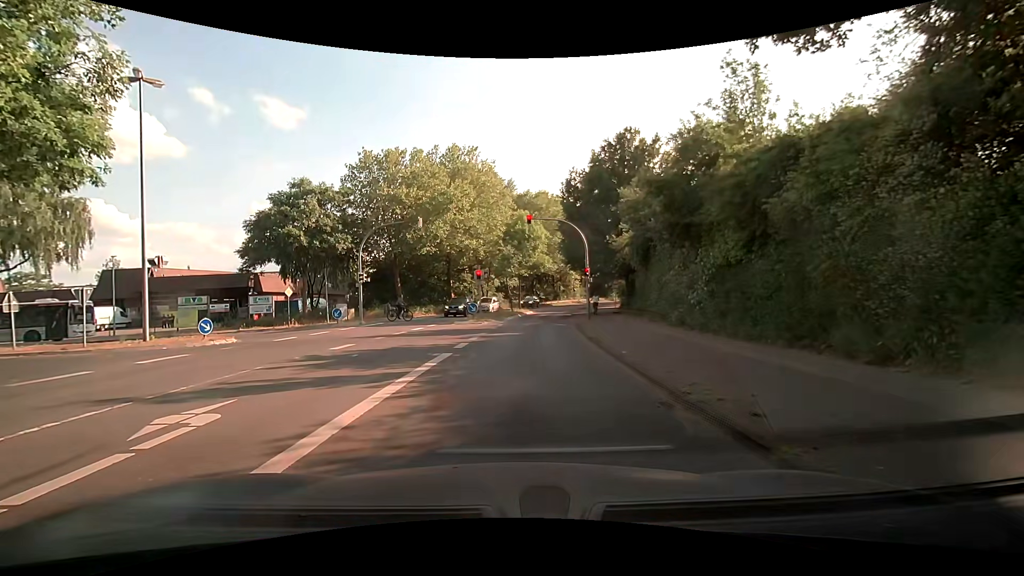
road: tertiary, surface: asphalt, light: Day
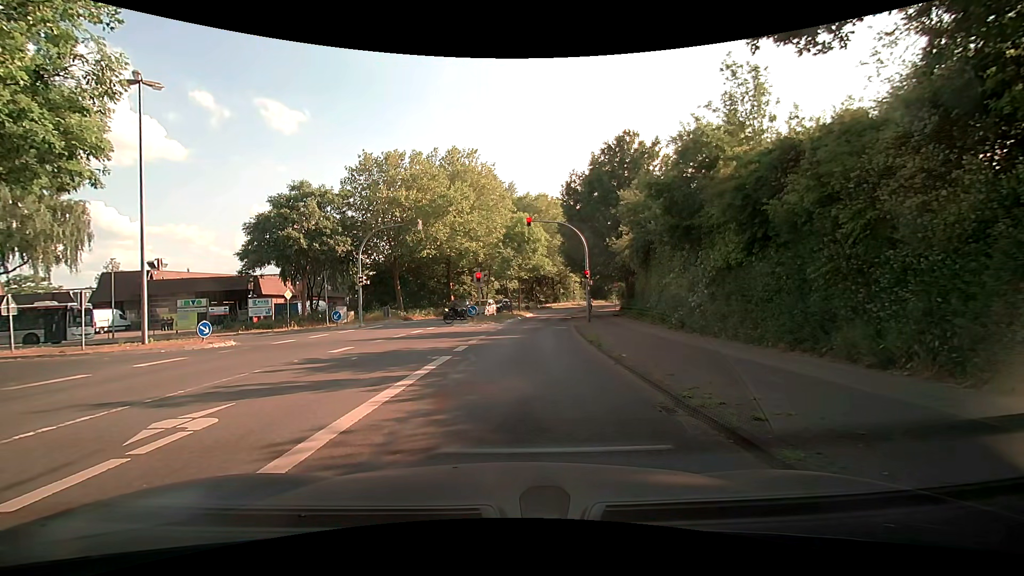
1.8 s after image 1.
(0.0, +0.2) m; 0°
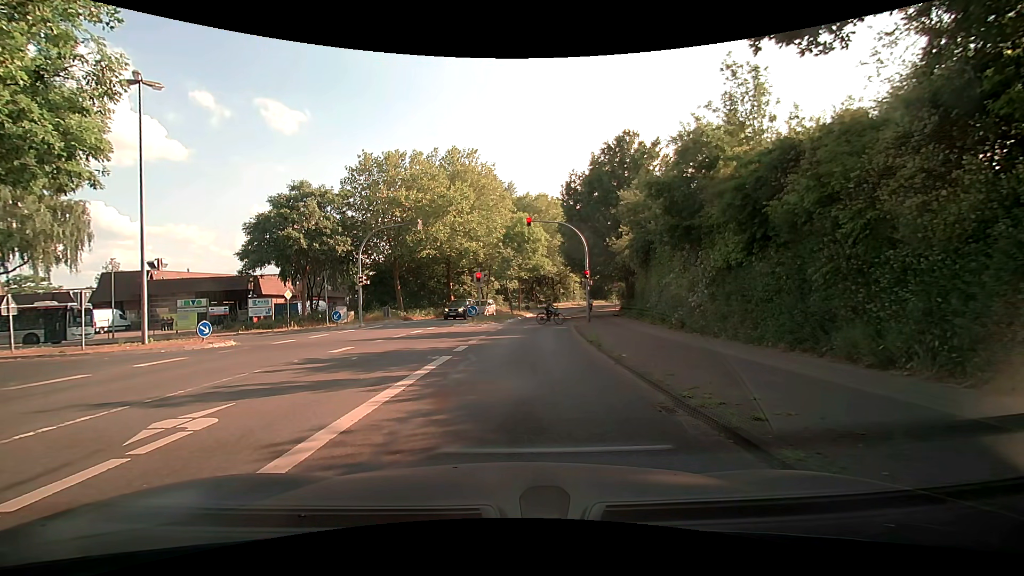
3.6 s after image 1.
(0.0, 0.0) m; 0°
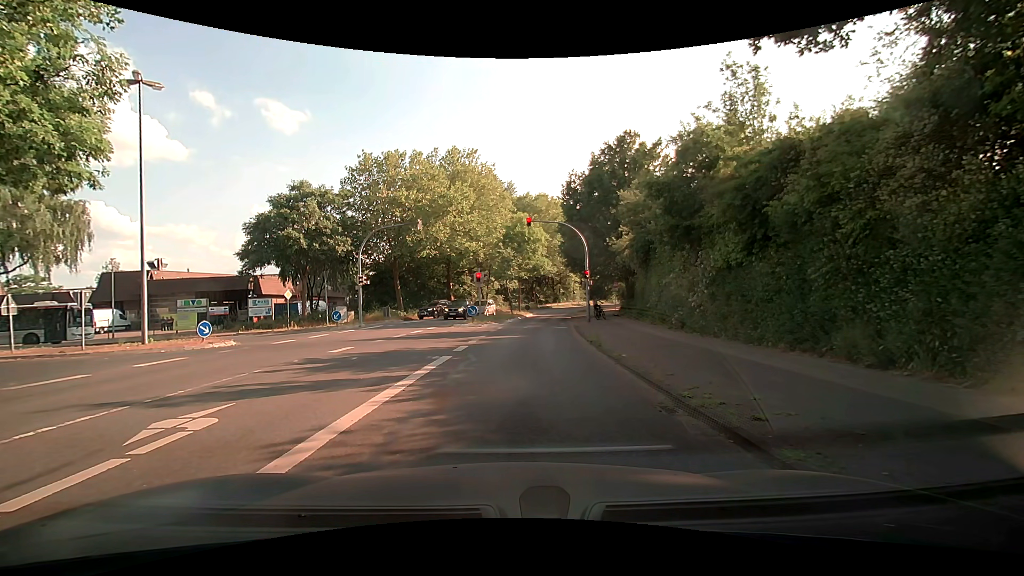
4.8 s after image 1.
(0.0, 0.0) m; 0°
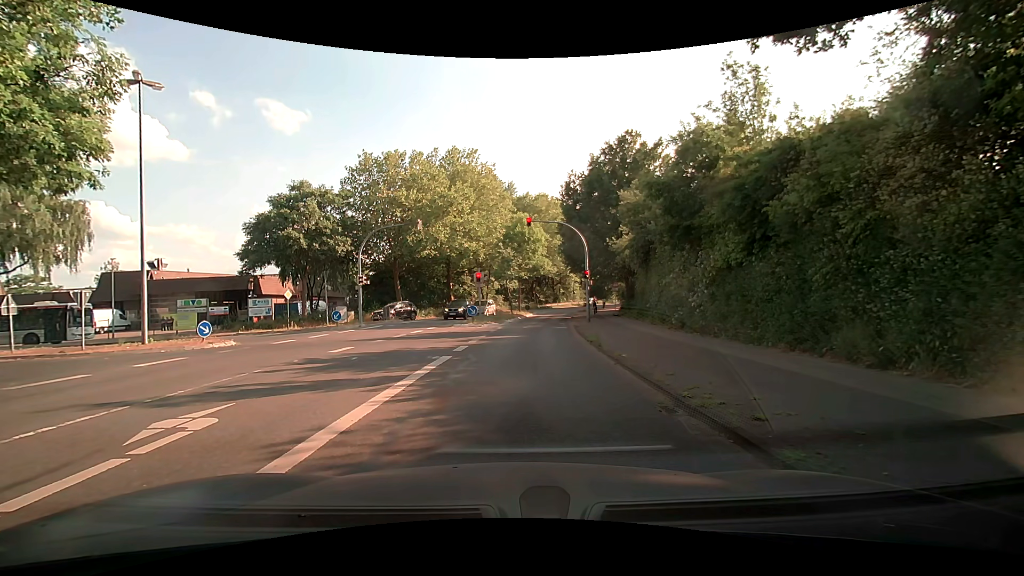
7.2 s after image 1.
(0.0, 0.0) m; 0°
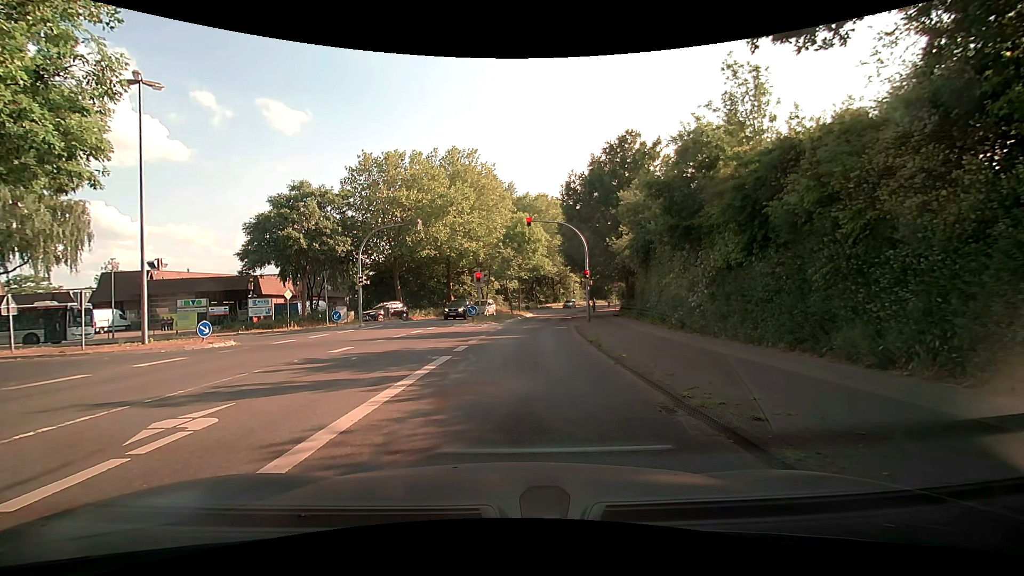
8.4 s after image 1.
(0.0, 0.0) m; 0°
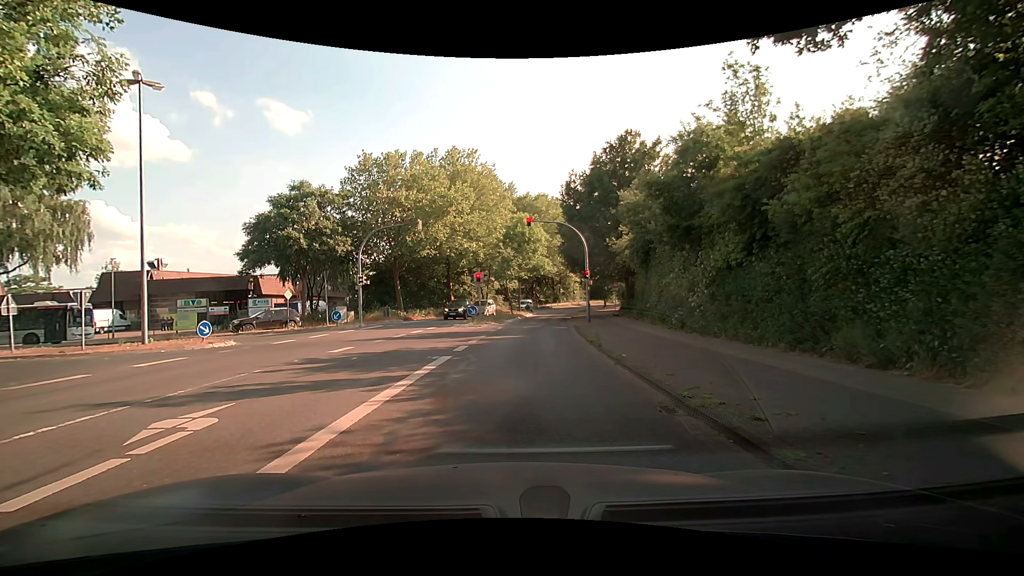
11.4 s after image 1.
(0.0, 0.0) m; 0°
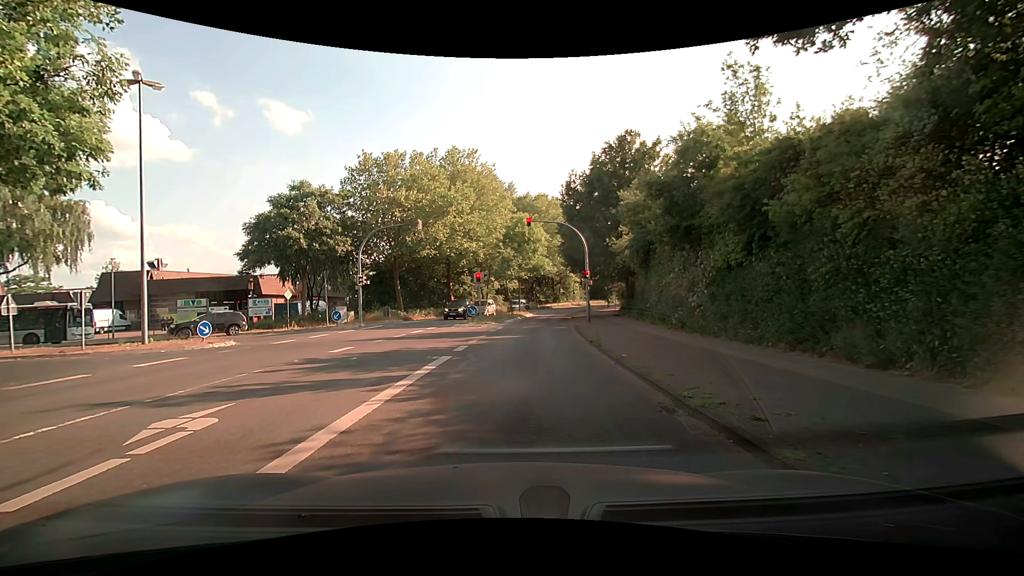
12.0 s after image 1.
(0.0, 0.0) m; 0°
